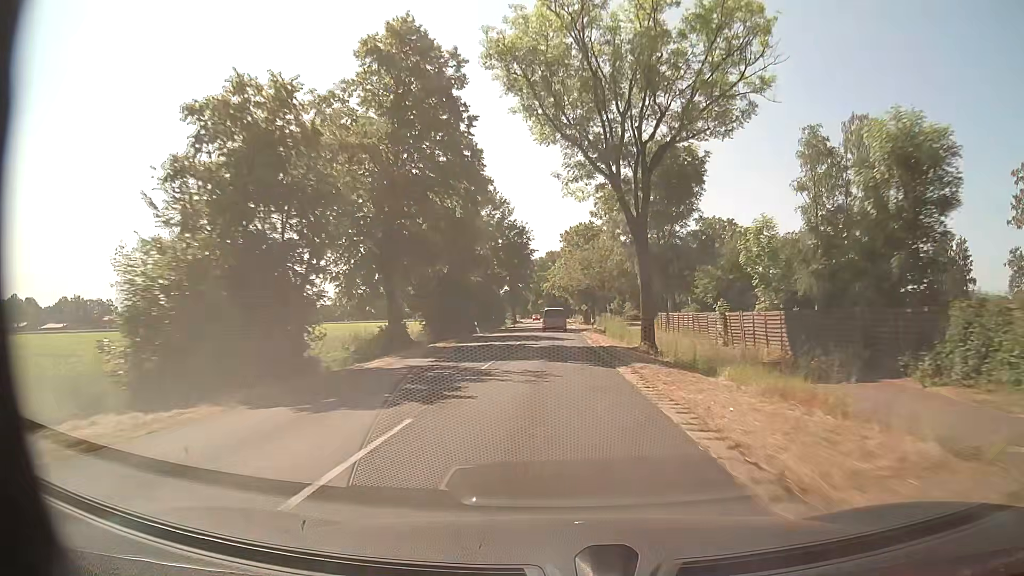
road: secondary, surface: asphalt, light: Day
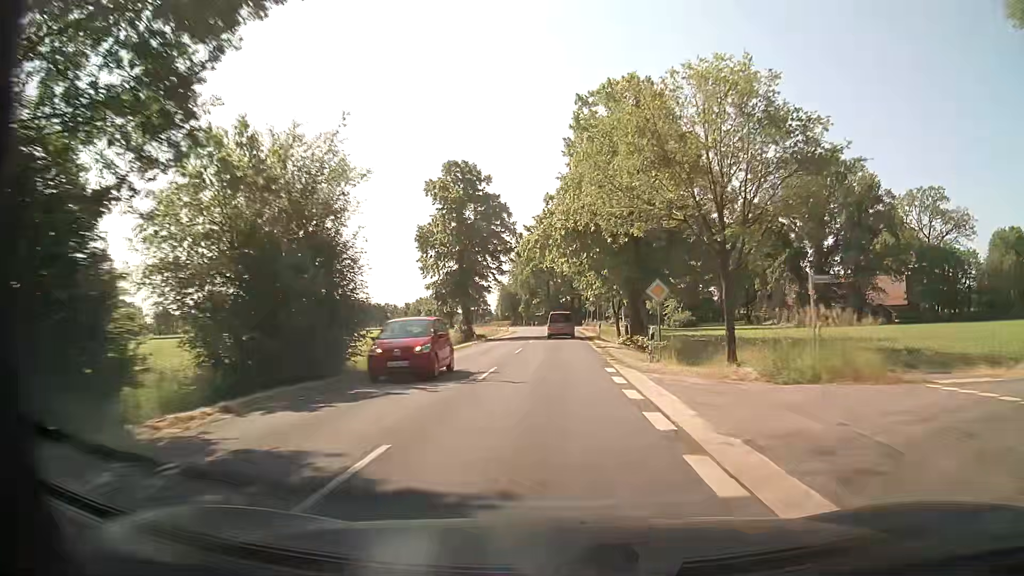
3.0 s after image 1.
(-0.1, +61.6) m; -1°
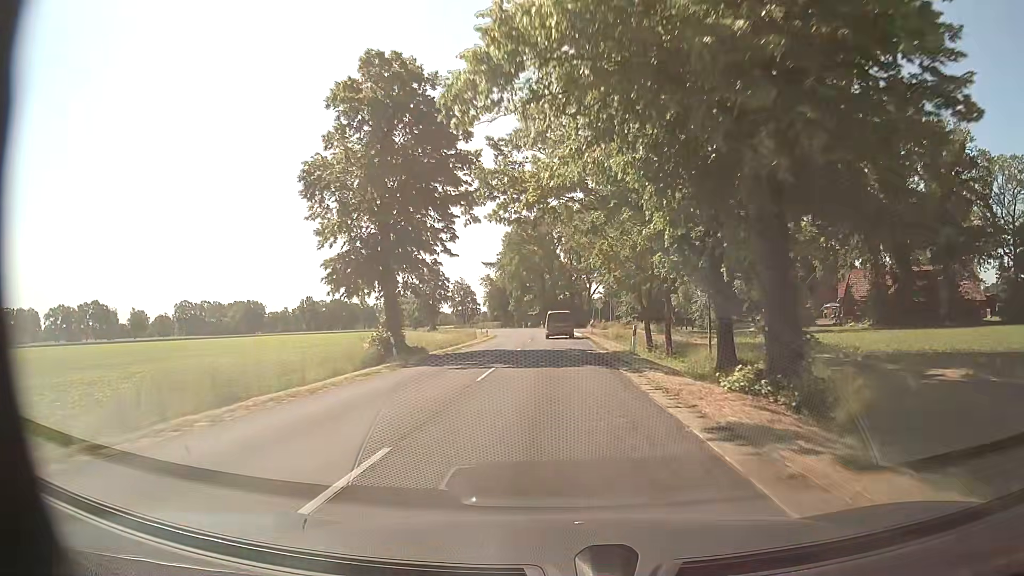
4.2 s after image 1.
(+0.1, +24.1) m; +1°
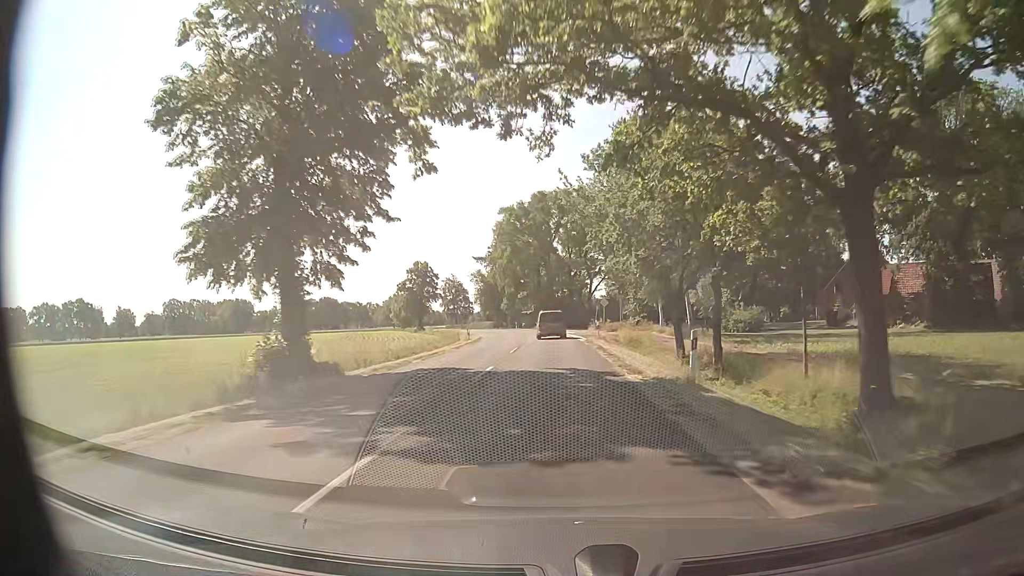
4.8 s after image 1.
(0.0, +11.9) m; 0°
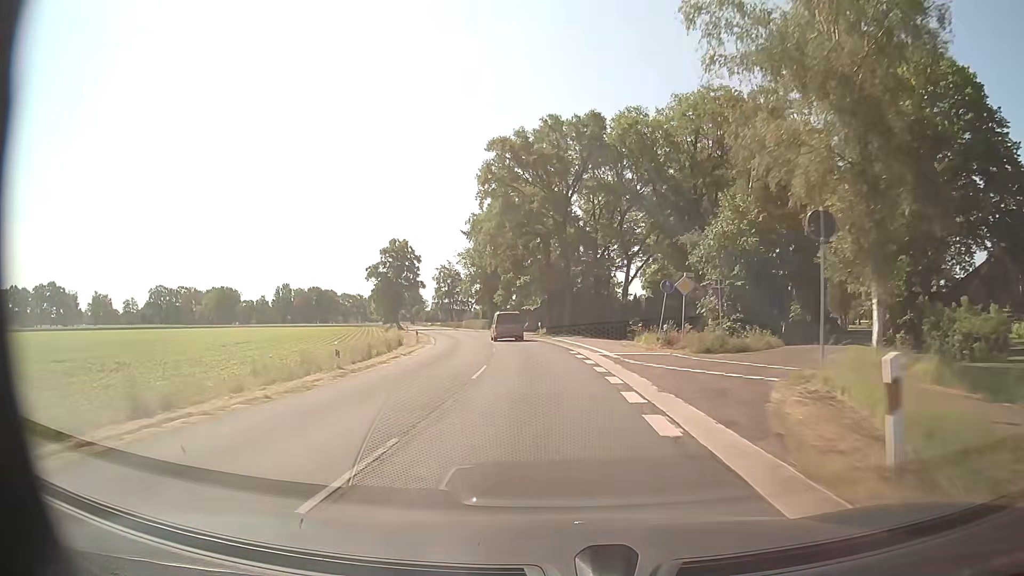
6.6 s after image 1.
(+0.2, +35.4) m; -1°
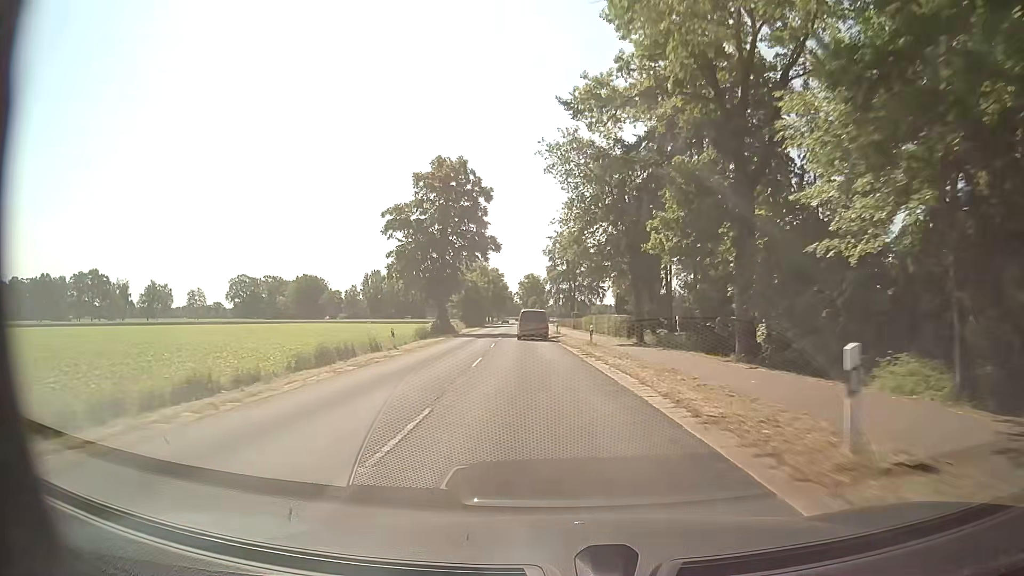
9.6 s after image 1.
(-5.5, +57.9) m; -11°
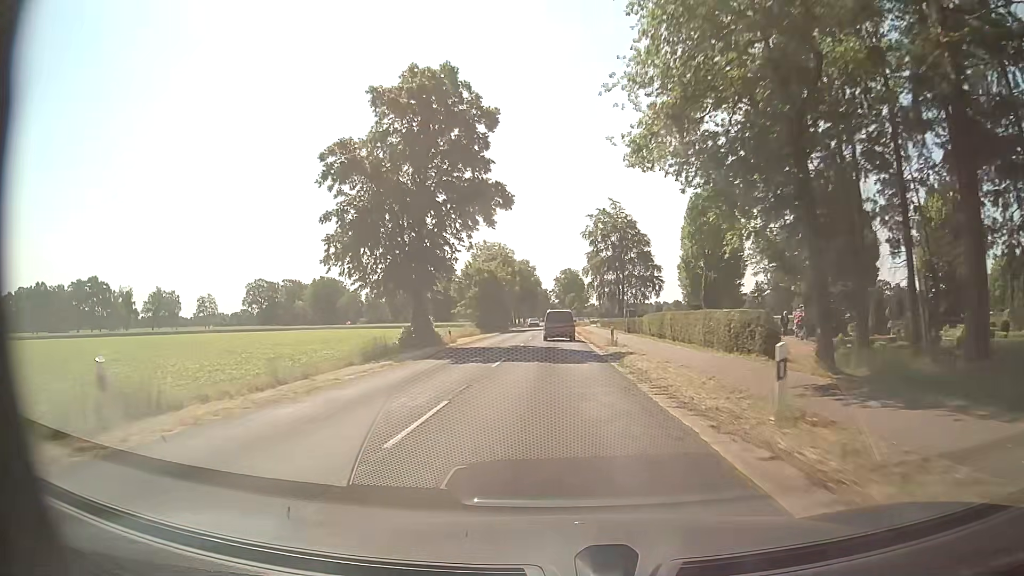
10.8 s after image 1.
(-0.9, +23.2) m; -4°
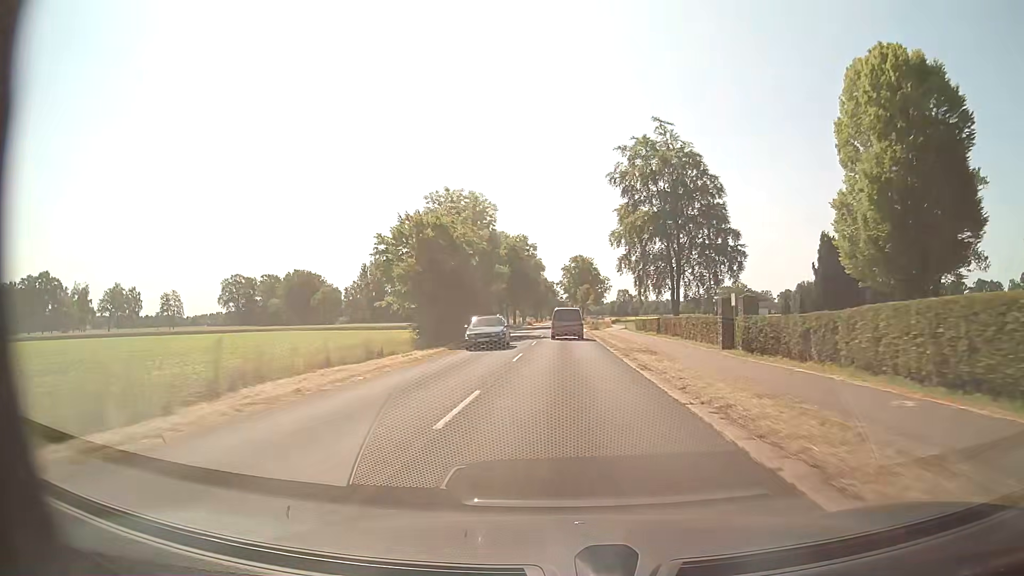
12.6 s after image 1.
(-0.3, +34.7) m; 0°
(0, +10) (0, +20) (0, +30) (0, +40) (0, +50) (0, +60) (0, +70) (0, +80) (0, +90) (0, +100) m
